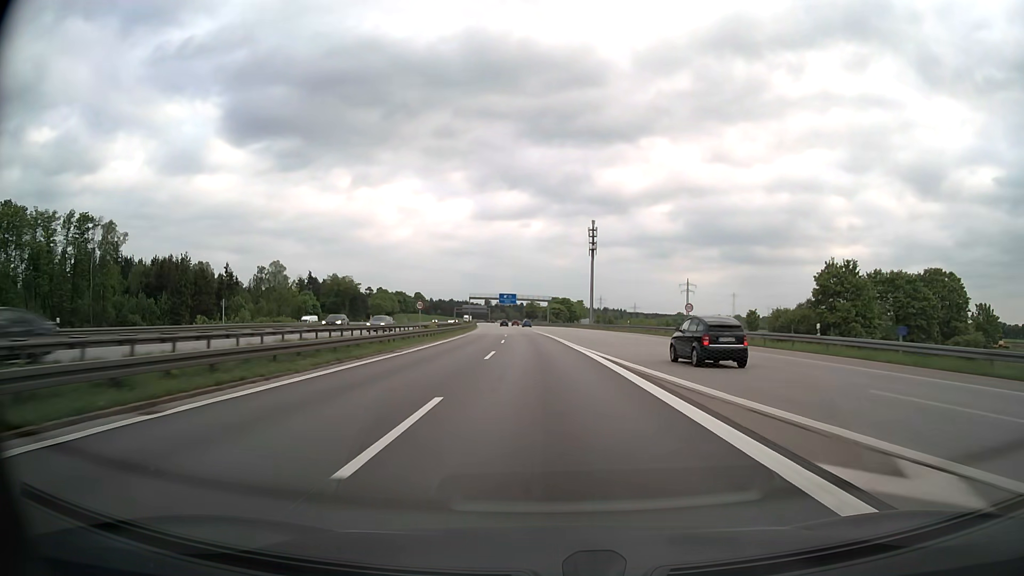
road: motorway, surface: asphalt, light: Day
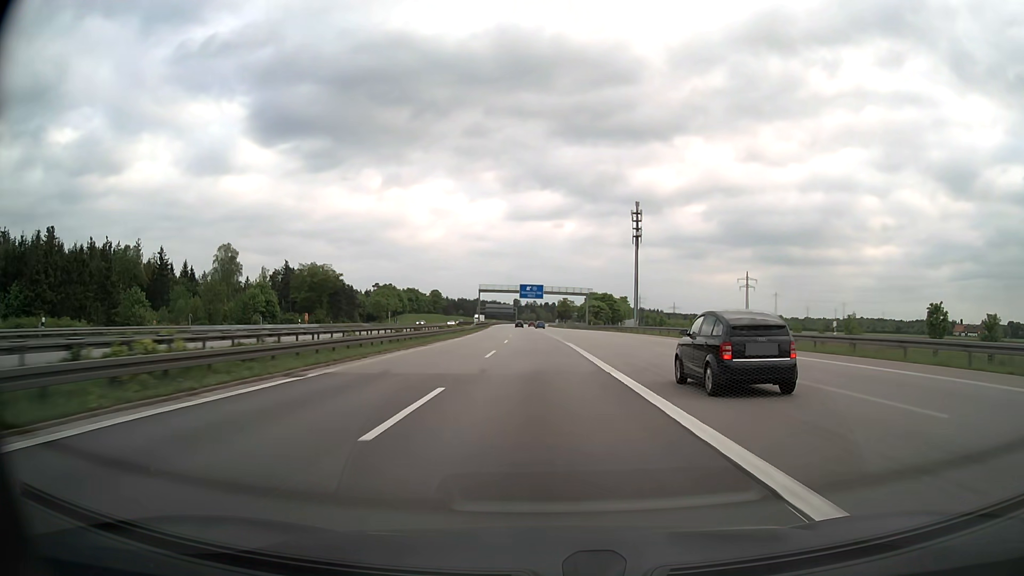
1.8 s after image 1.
(-1.3, +52.3) m; -3°
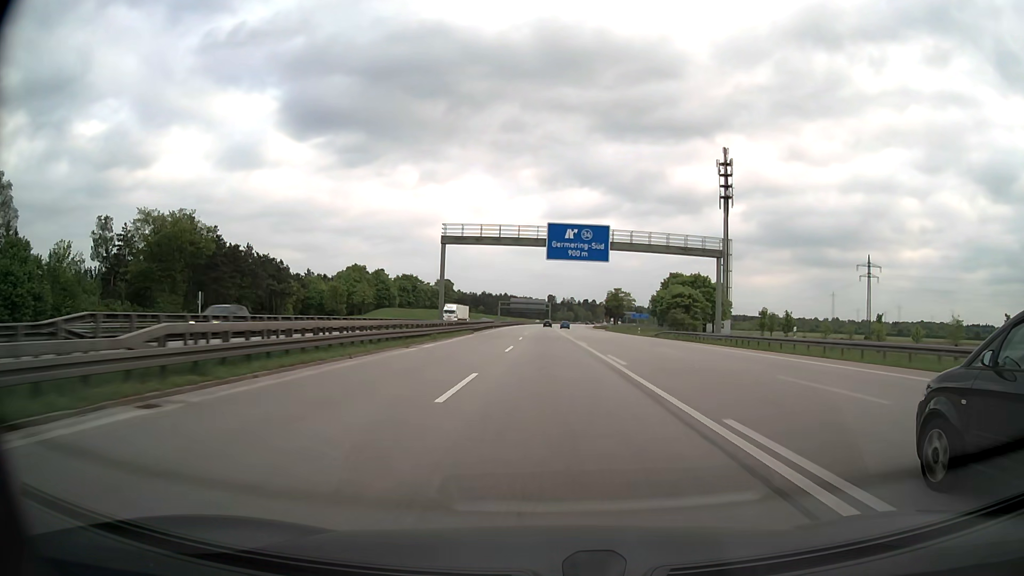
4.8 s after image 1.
(-2.9, +87.1) m; -3°
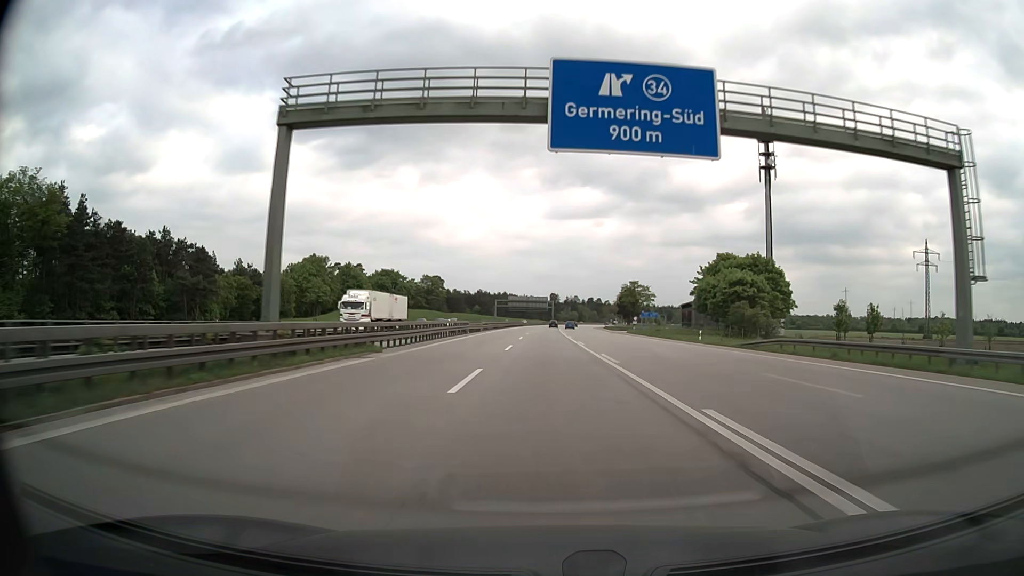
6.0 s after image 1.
(-0.1, +34.9) m; 0°
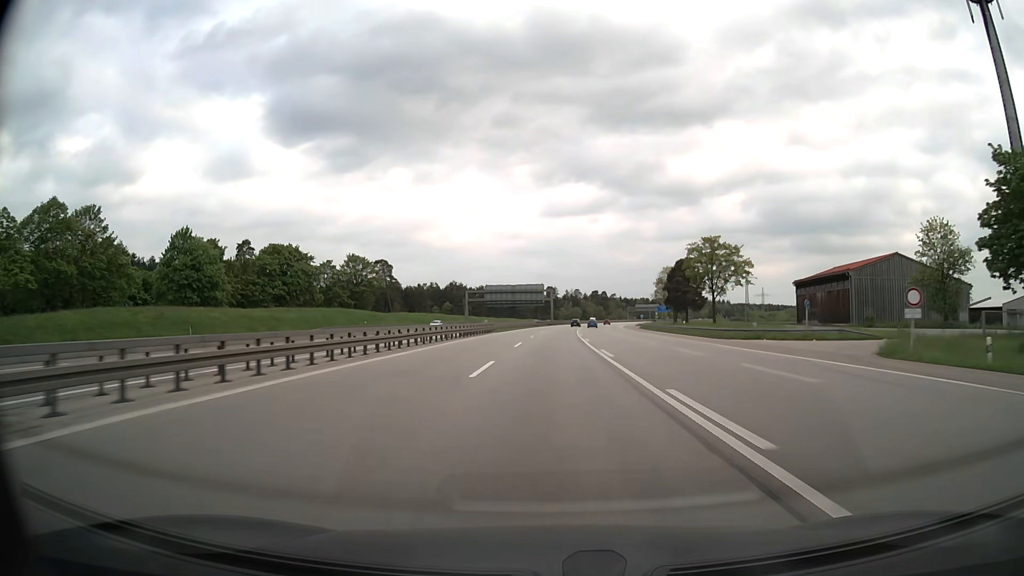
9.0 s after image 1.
(-0.2, +87.2) m; 0°
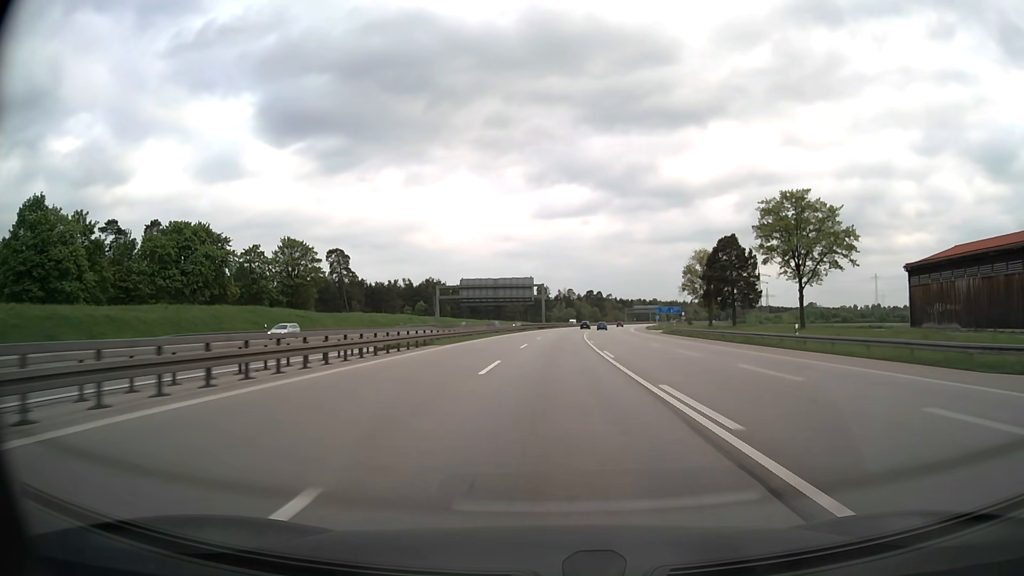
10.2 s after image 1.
(+0.1, +34.9) m; +1°
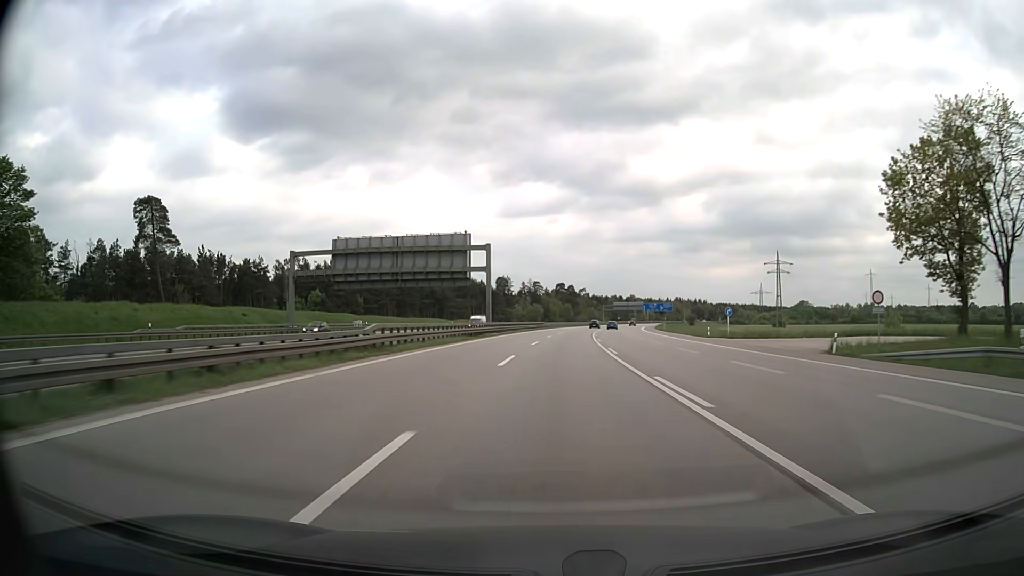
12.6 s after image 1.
(+1.6, +69.8) m; +3°
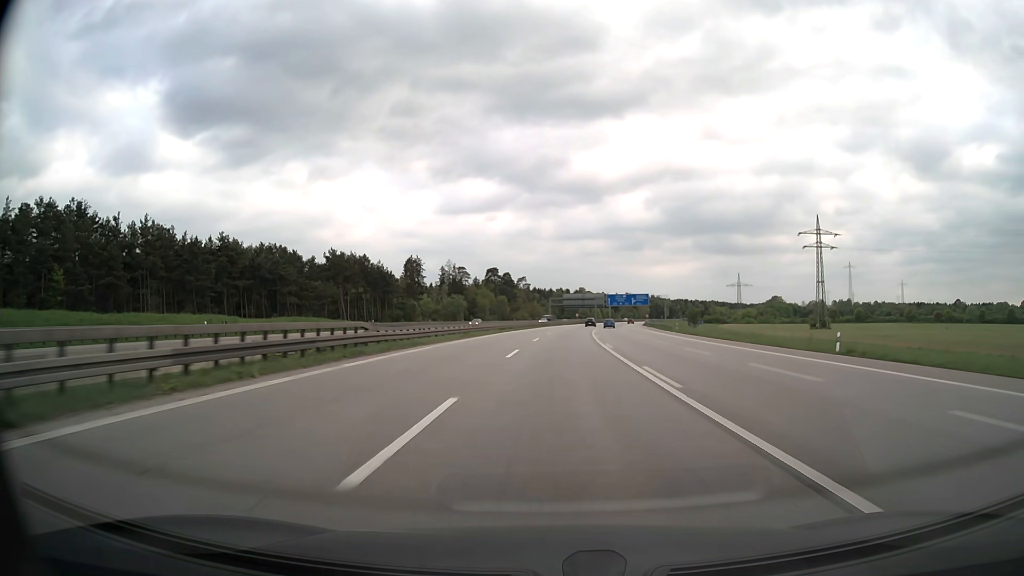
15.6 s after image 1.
(+3.9, +87.2) m; +5°
(0, +10) (0, +20) (0, +30) (+1, +40) (+1, +50) (+2, +60) (+3, +70) (+3, +80) (+4, +90) (+5, +100) m
